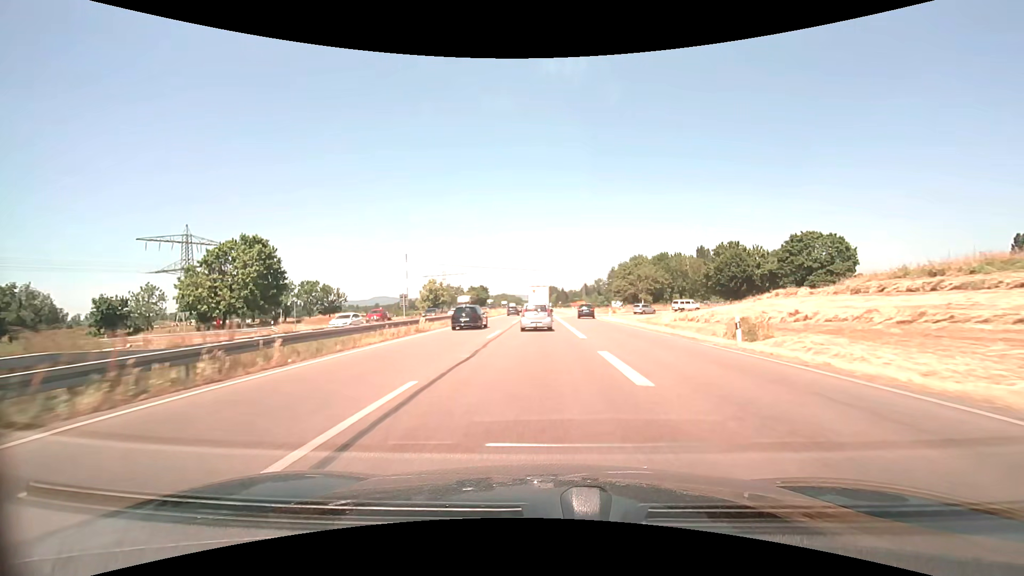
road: trunk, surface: asphalt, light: Day
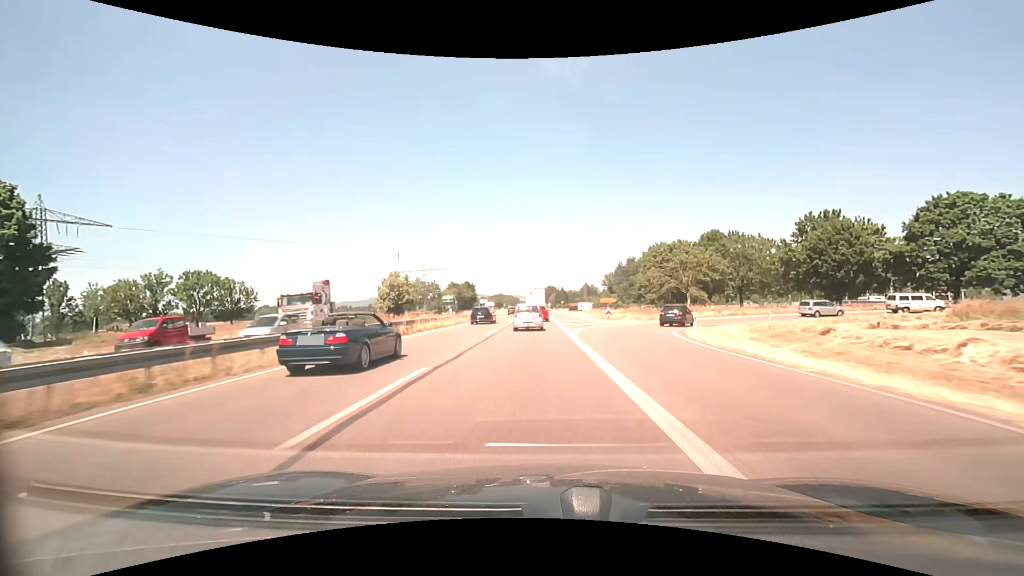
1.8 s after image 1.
(+0.1, +34.9) m; 0°
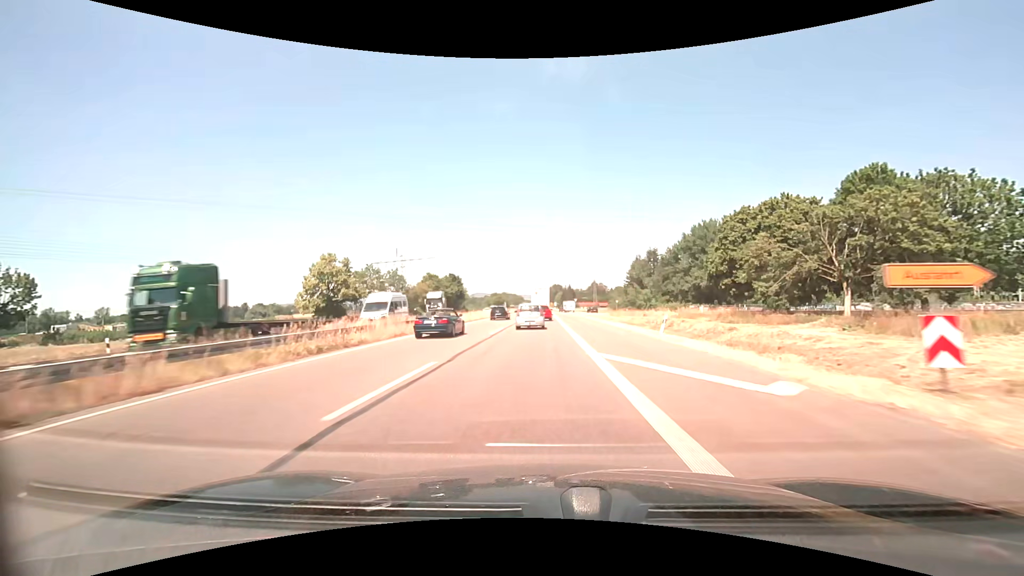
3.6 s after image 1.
(-0.2, +35.9) m; -1°
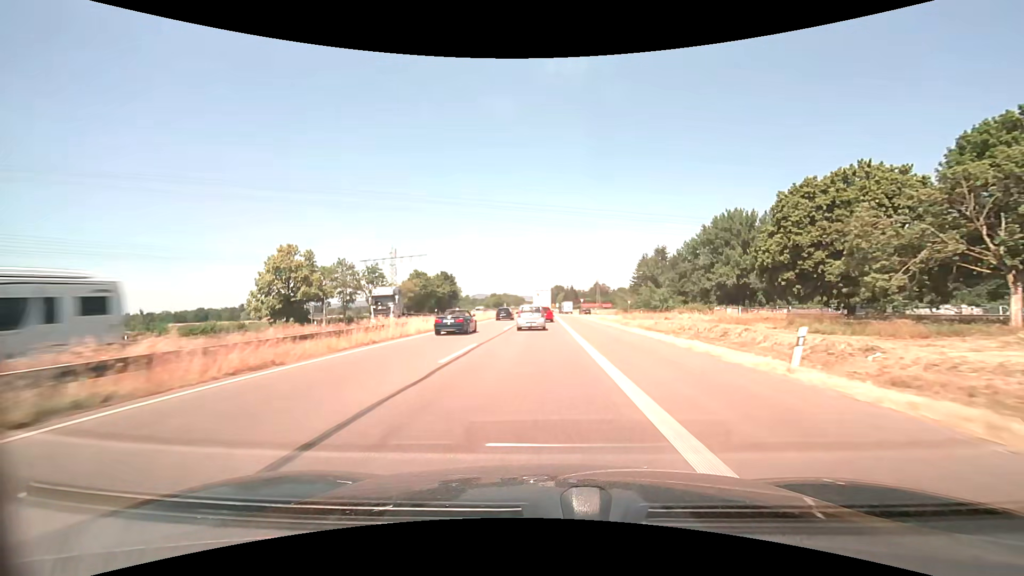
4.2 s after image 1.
(0.0, +12.2) m; 0°
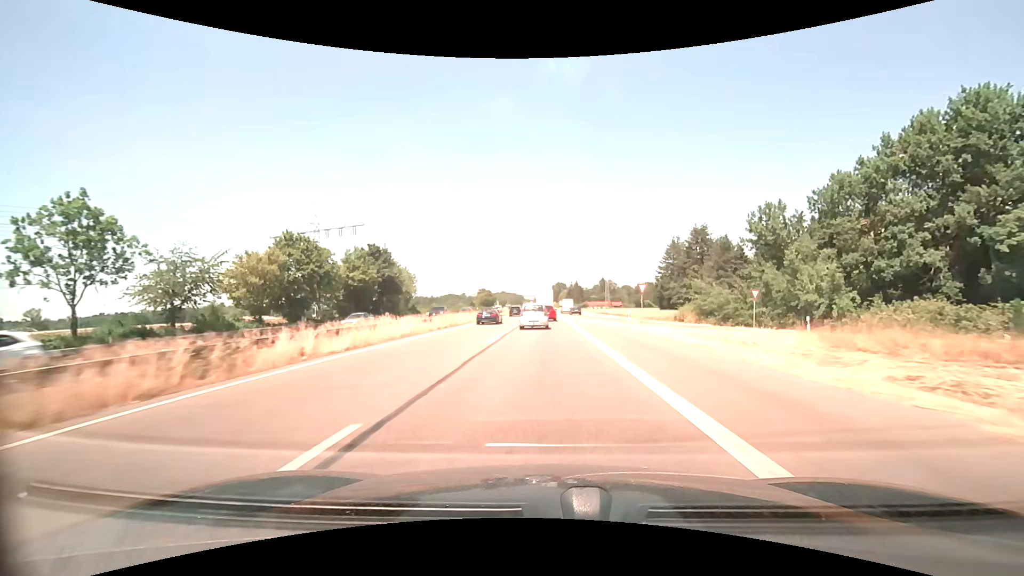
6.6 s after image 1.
(-0.2, +49.5) m; 0°
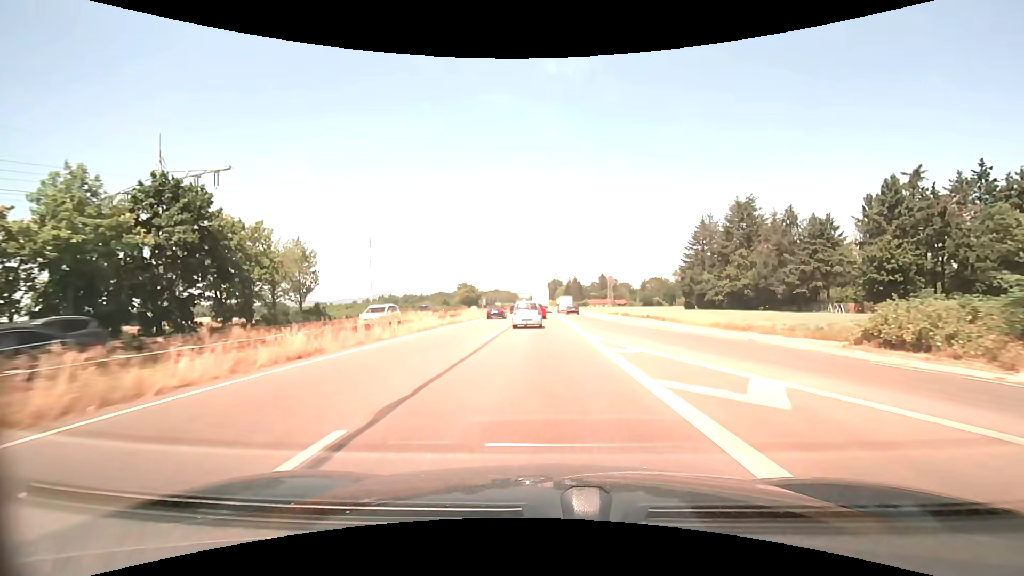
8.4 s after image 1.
(+0.3, +37.1) m; 0°
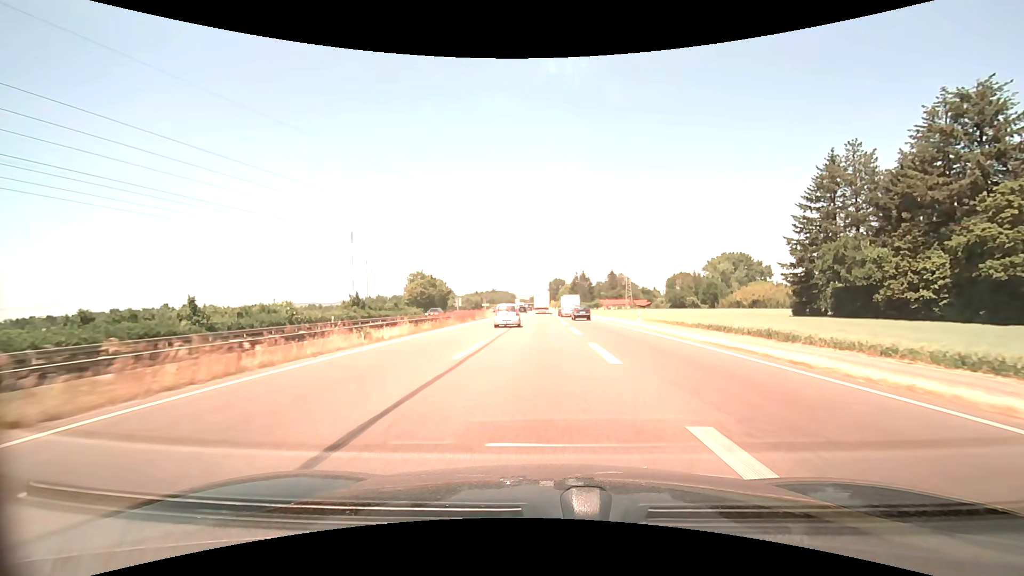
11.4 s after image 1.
(+0.1, +60.2) m; 0°
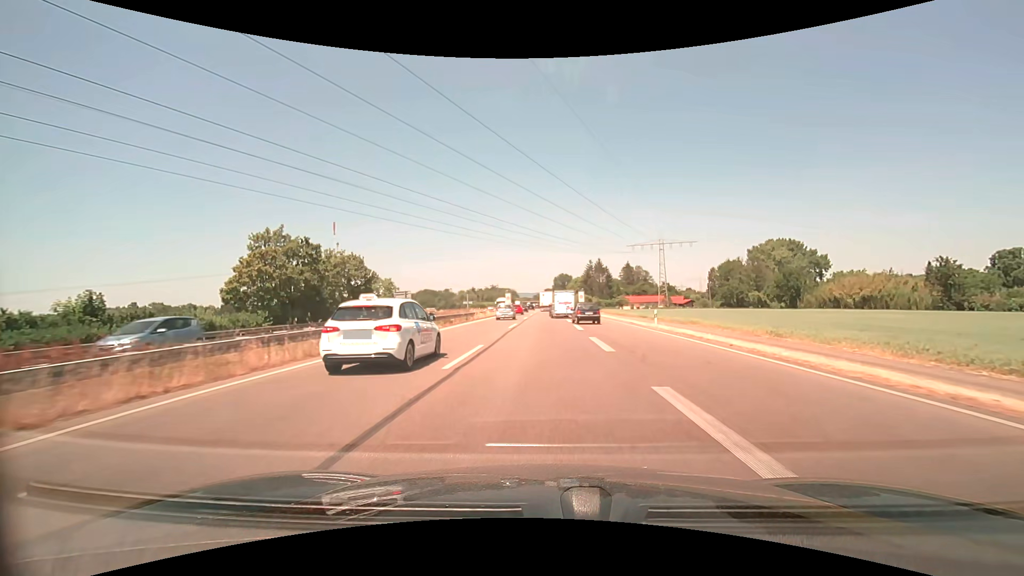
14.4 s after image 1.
(-0.3, +57.2) m; -1°
(0, +10) (0, +20) (0, +30) (0, +40) (0, +50) (0, +60) (0, +70) (+1, +80) (+1, +90) (+1, +100) m
